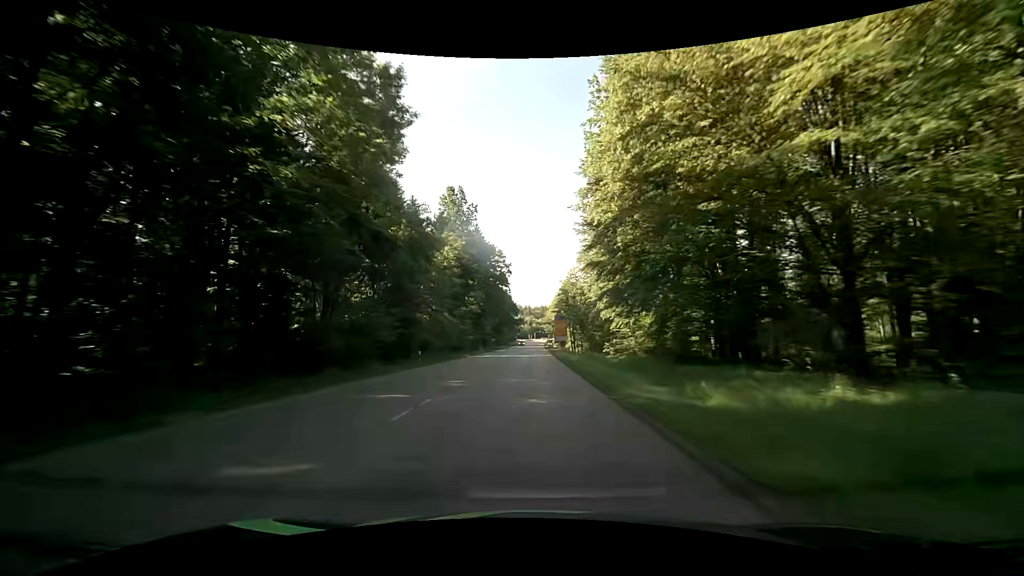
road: secondary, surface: asphalt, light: Day
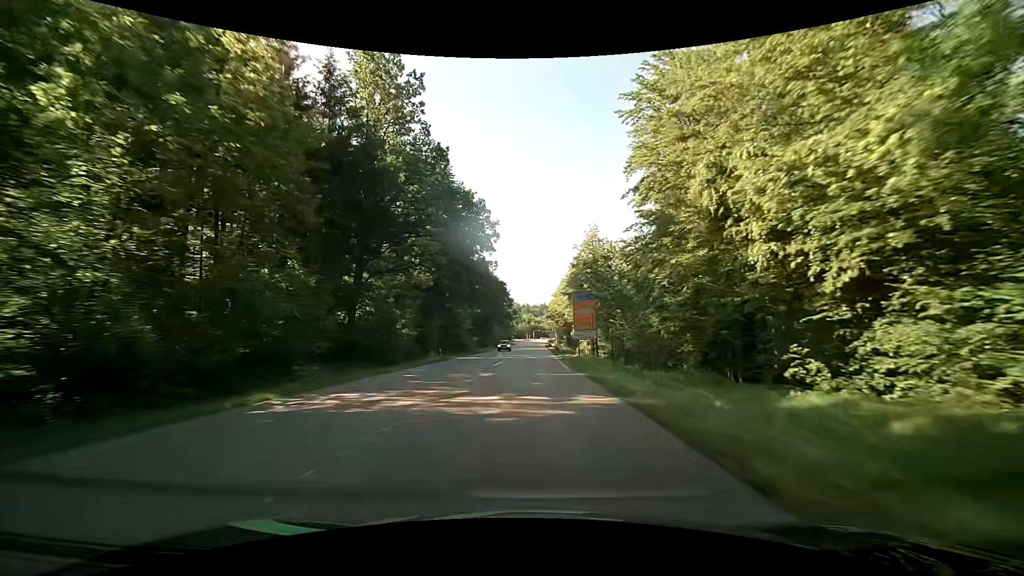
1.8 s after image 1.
(-0.1, +40.0) m; 0°
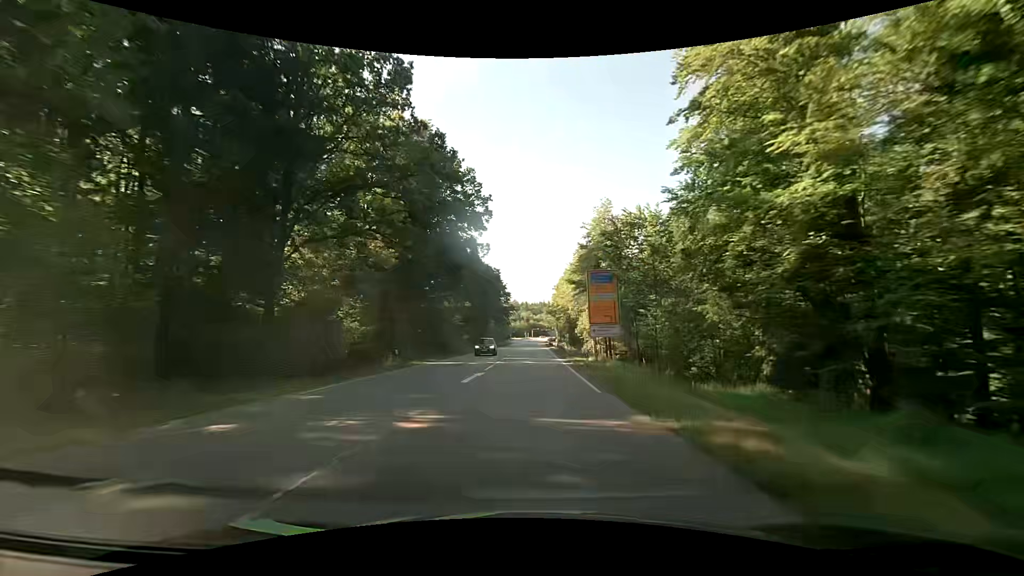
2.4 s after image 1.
(0.0, +12.4) m; 0°
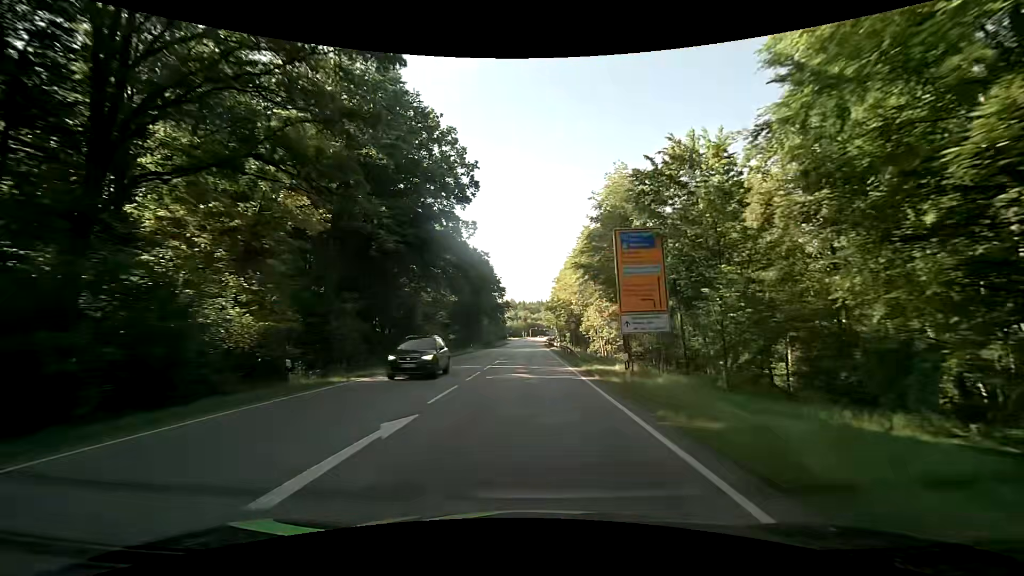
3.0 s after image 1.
(+0.1, +11.7) m; 0°
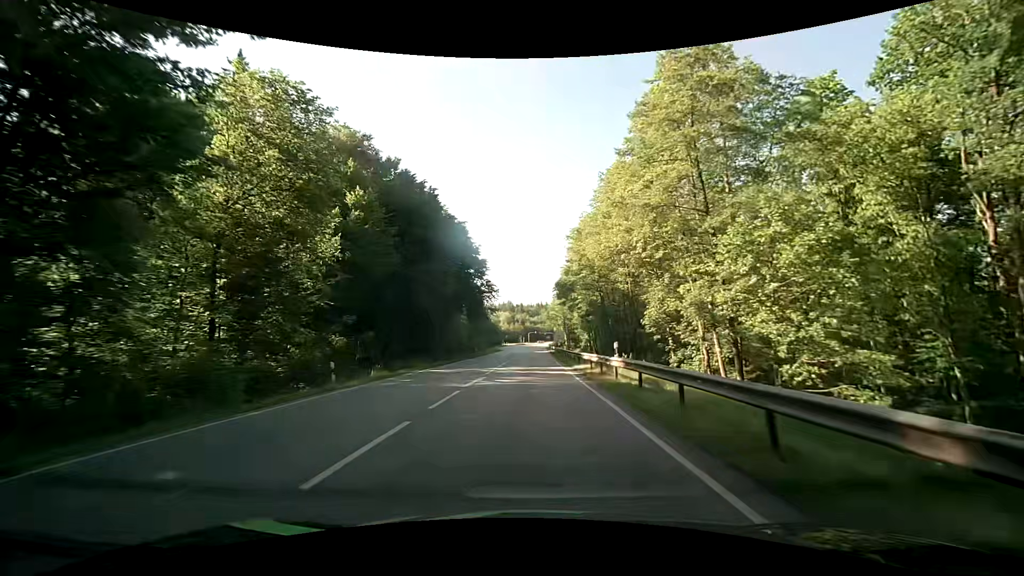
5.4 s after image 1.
(+0.2, +41.4) m; +1°
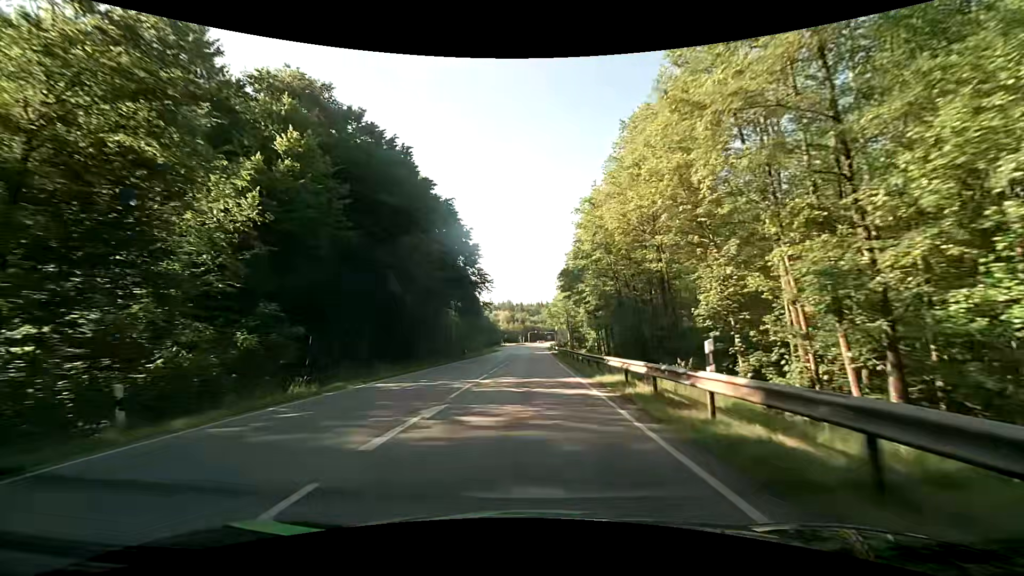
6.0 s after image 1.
(-0.1, +9.8) m; -1°
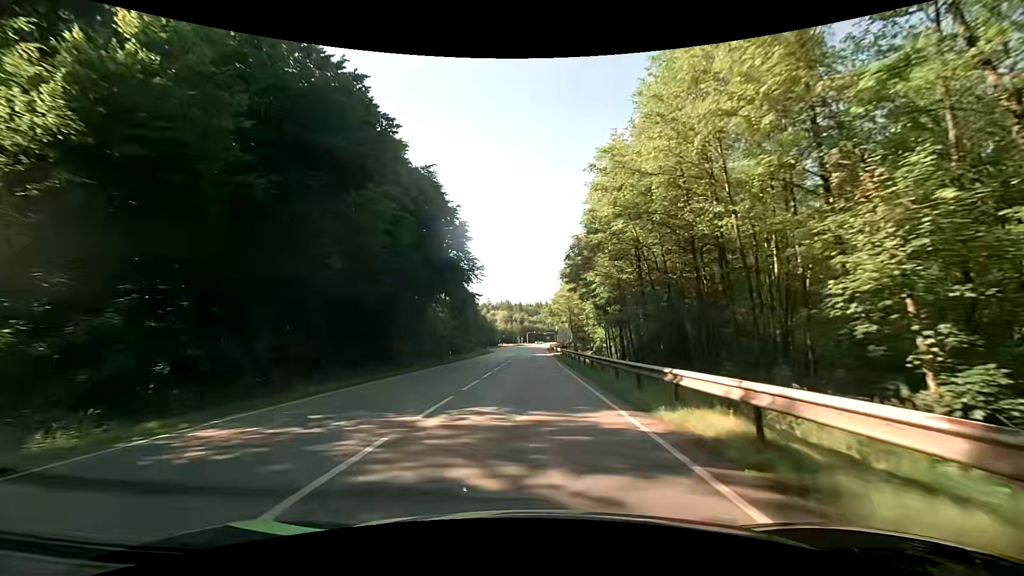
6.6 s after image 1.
(0.0, +9.8) m; 0°
